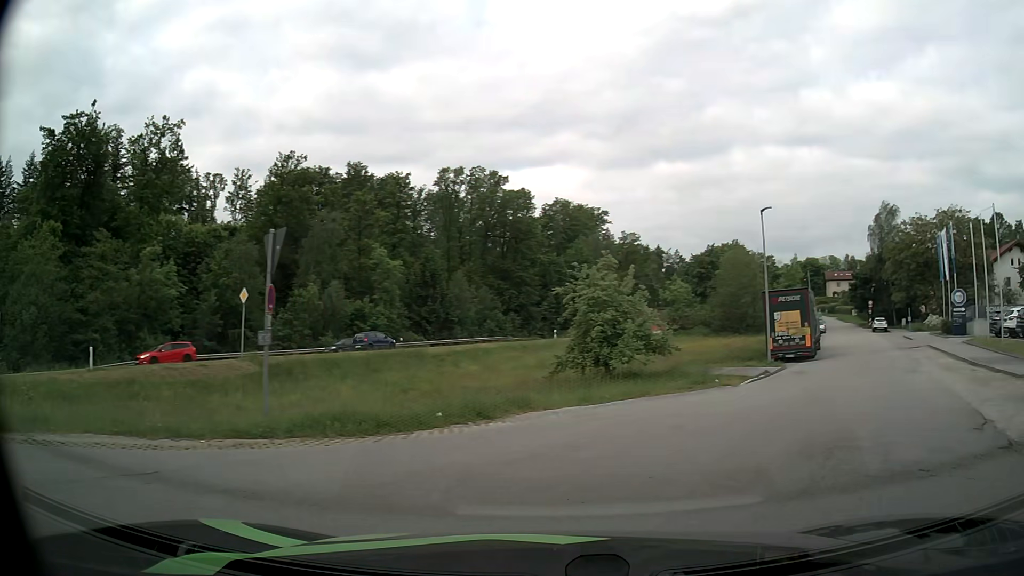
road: secondary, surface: asphalt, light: Day
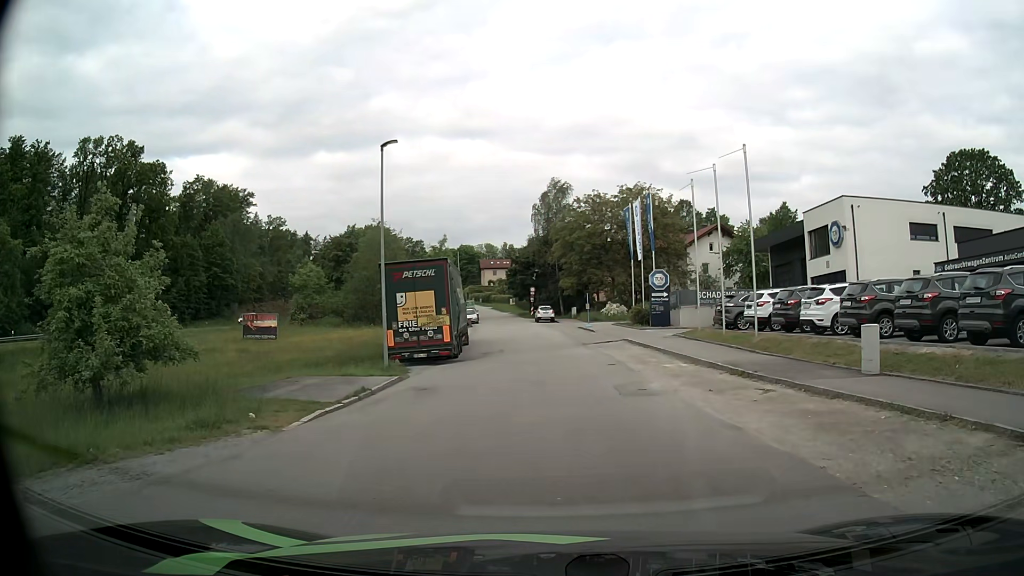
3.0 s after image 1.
(+3.7, +10.7) m; +28°
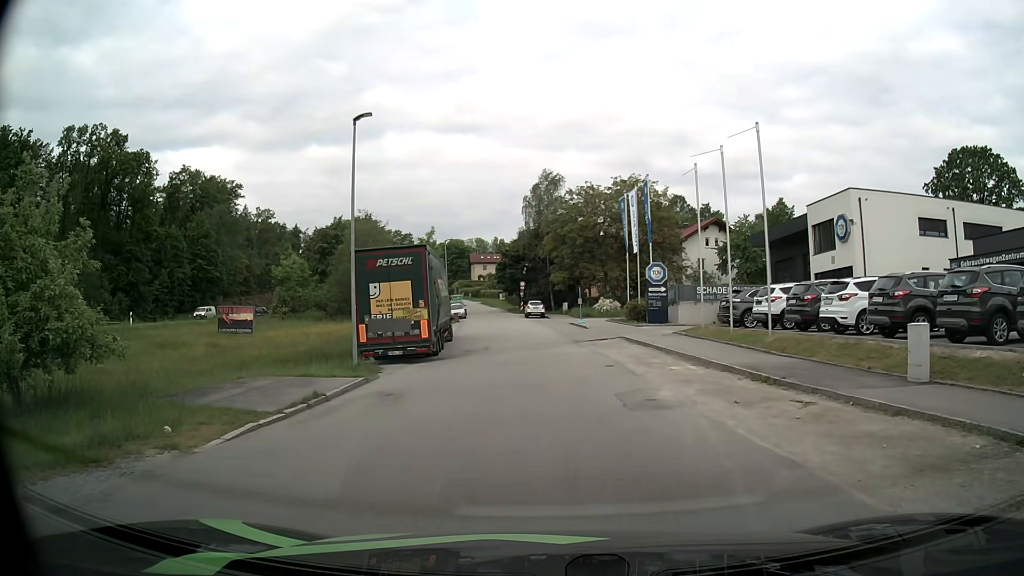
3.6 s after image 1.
(0.0, +2.6) m; 0°
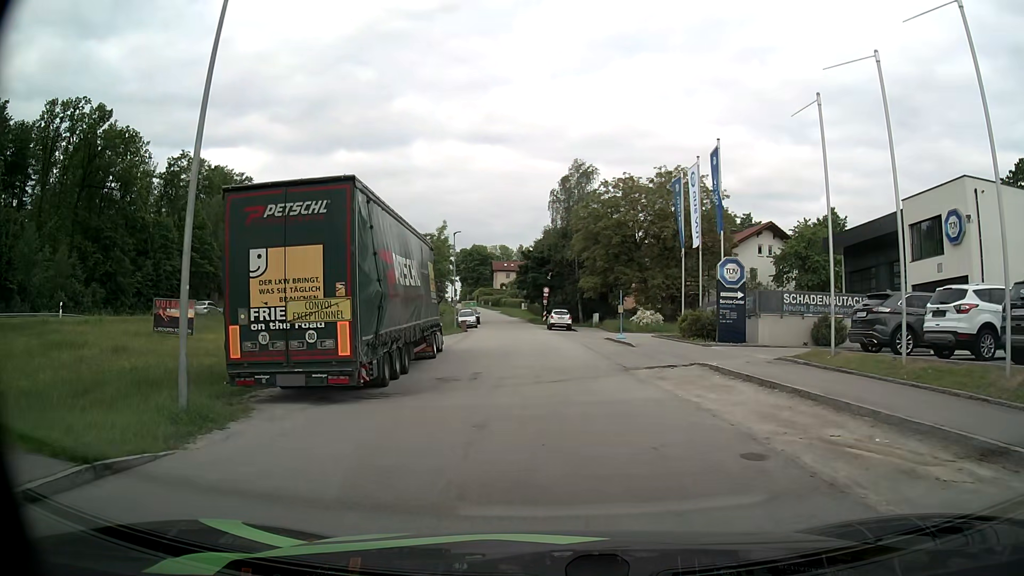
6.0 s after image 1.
(-0.1, +11.3) m; -2°
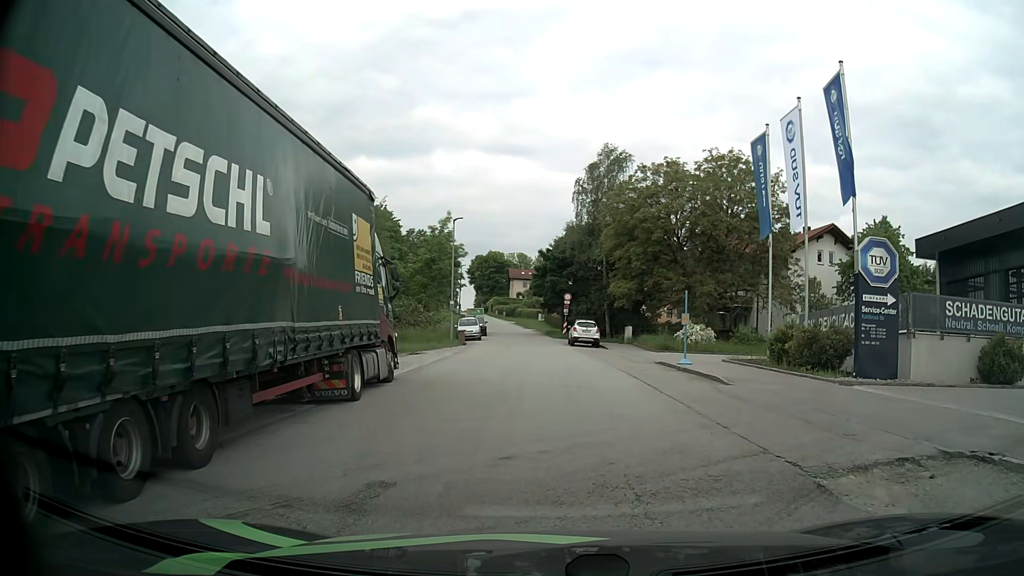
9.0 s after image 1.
(-0.1, +11.3) m; -3°
